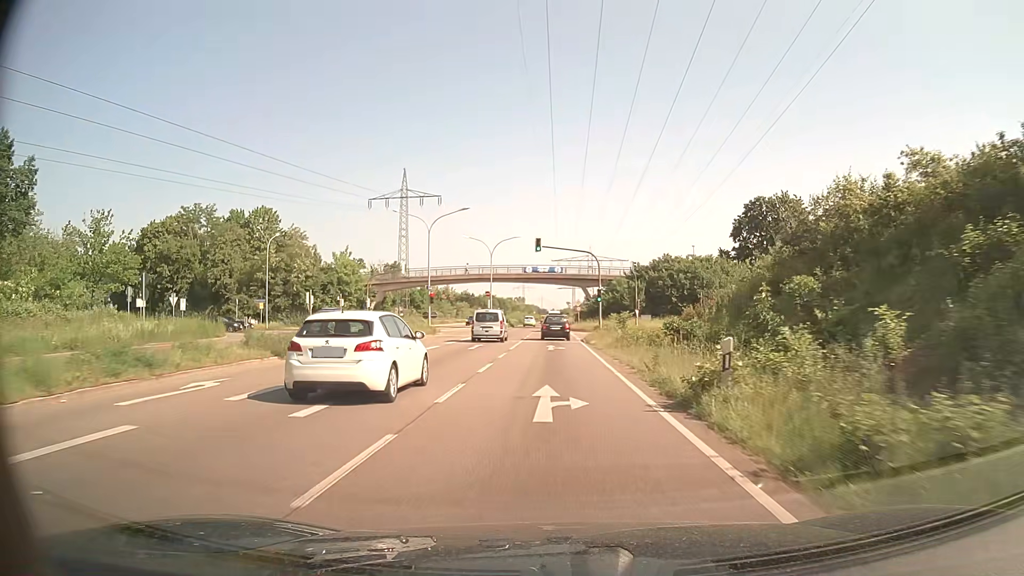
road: primary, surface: asphalt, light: Day
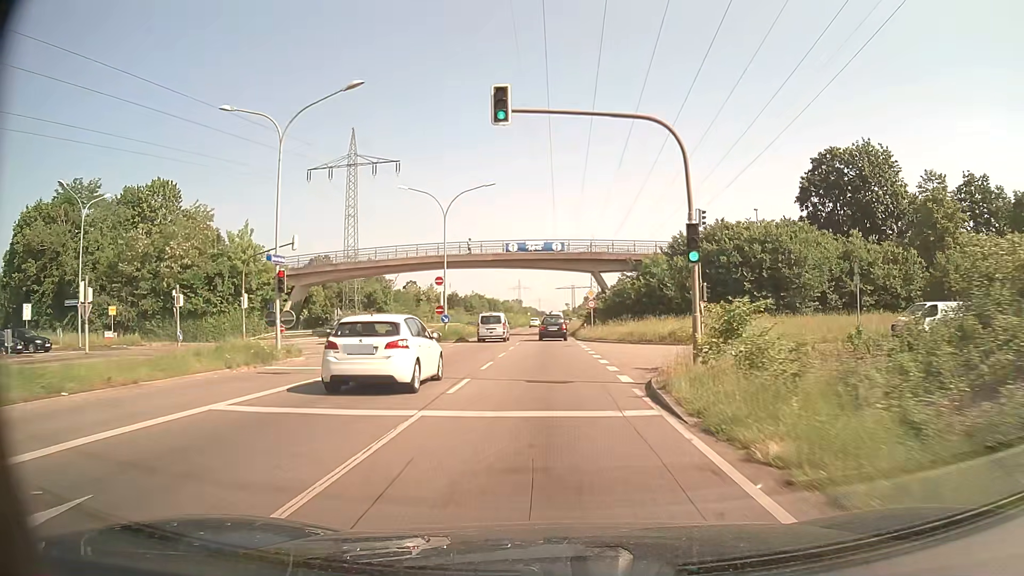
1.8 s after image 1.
(+0.1, +29.5) m; 0°
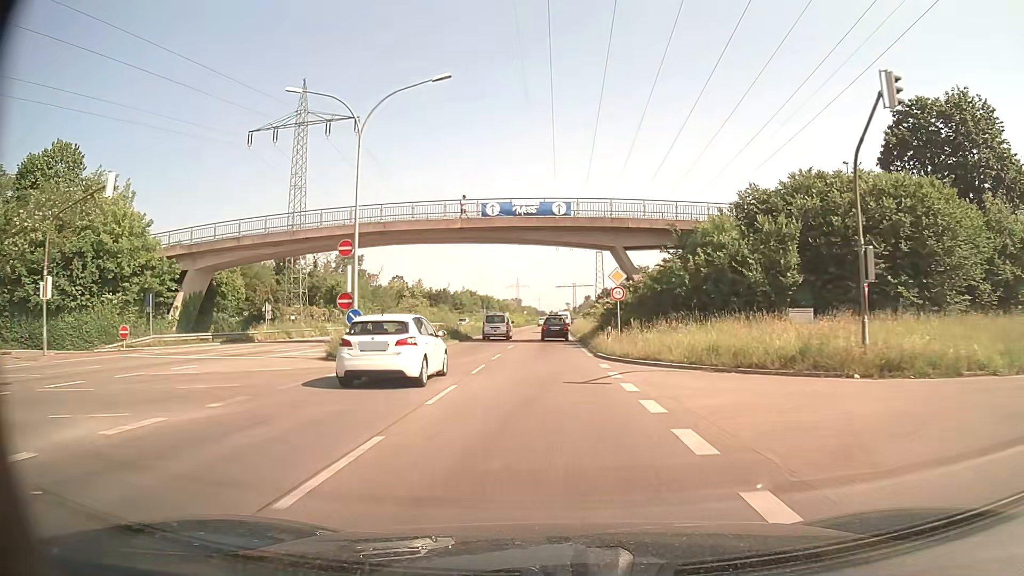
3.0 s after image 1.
(0.0, +19.8) m; 0°
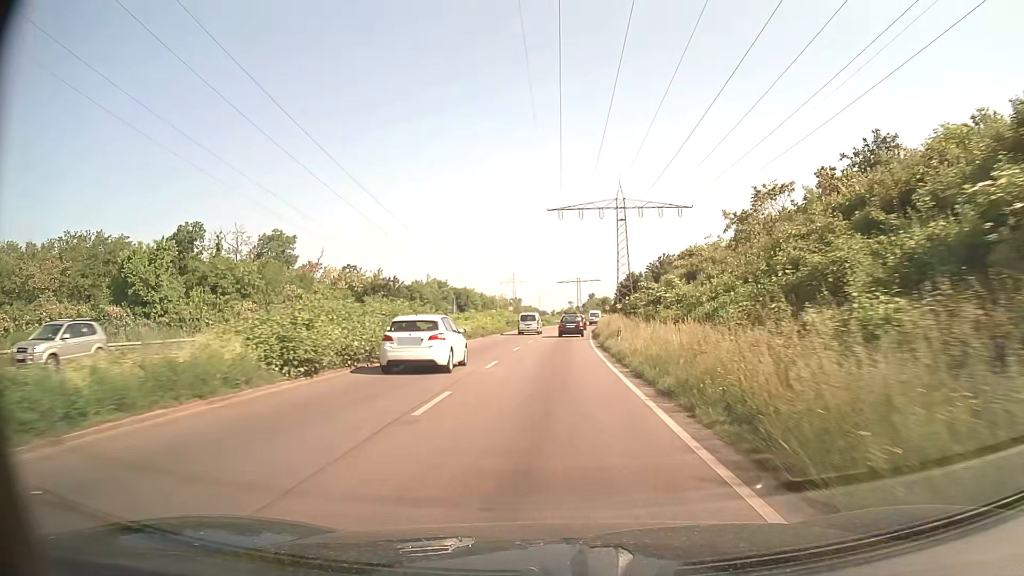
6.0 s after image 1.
(-0.2, +49.4) m; 0°
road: trunk
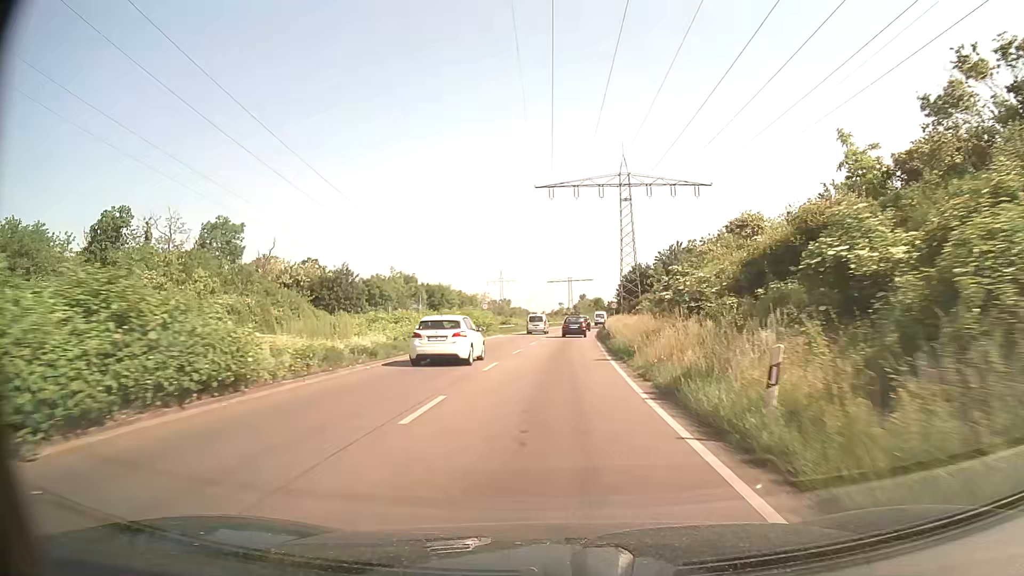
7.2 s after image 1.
(0.0, +19.8) m; +1°
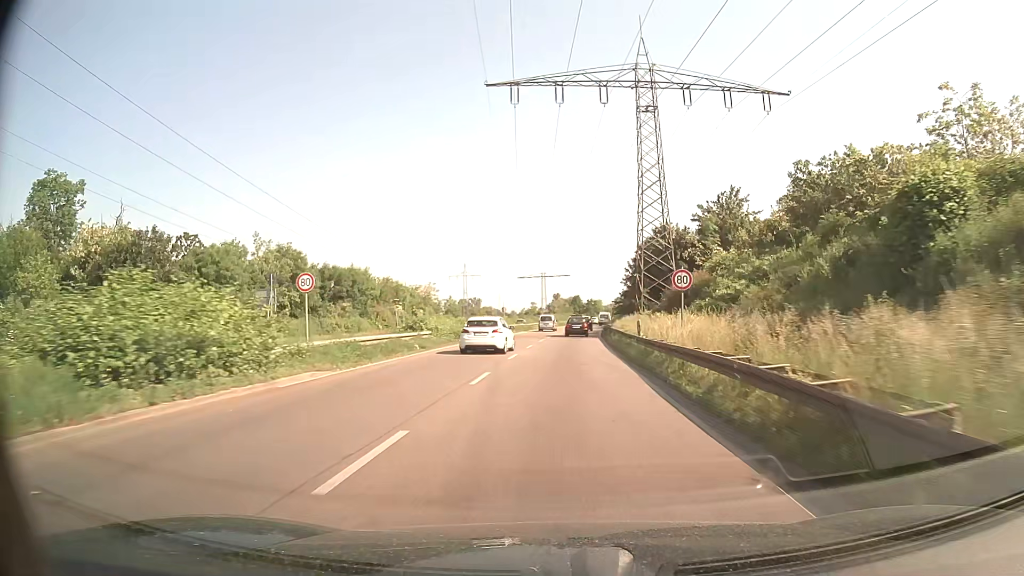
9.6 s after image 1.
(+0.7, +39.5) m; +2°
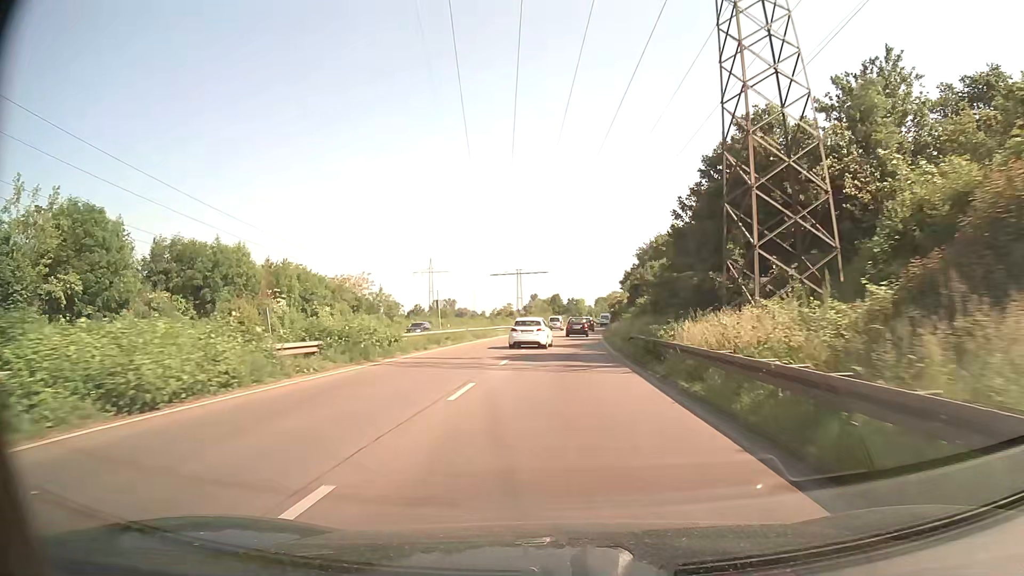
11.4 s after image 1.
(+0.4, +29.8) m; +2°
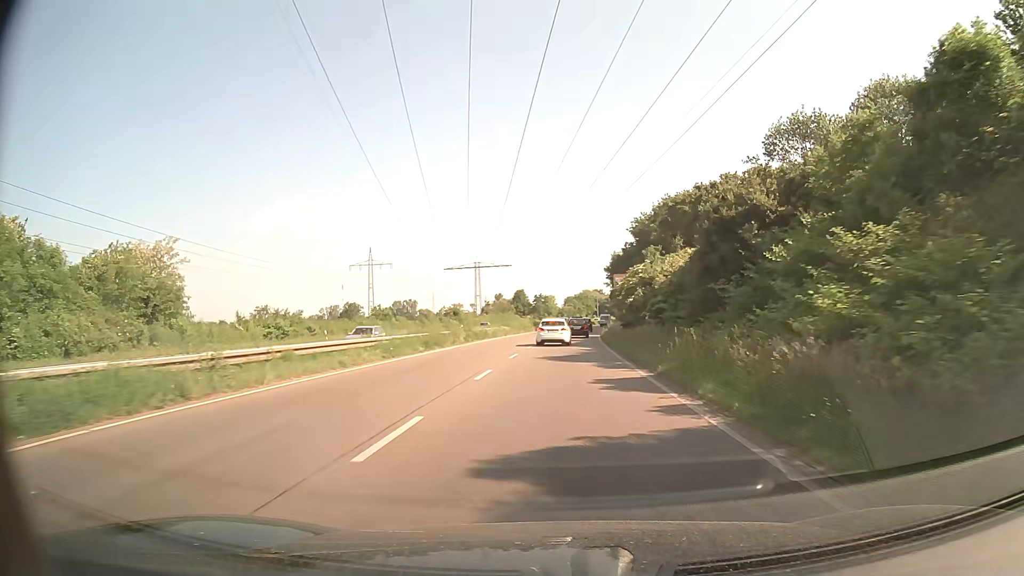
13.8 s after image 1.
(+0.9, +41.1) m; +3°
(0, +10) (0, +20) (+1, +30) (+1, +40) (+2, +50) (+2, +60) (+3, +70) (+4, +80) (+5, +90) (+6, +100) m
